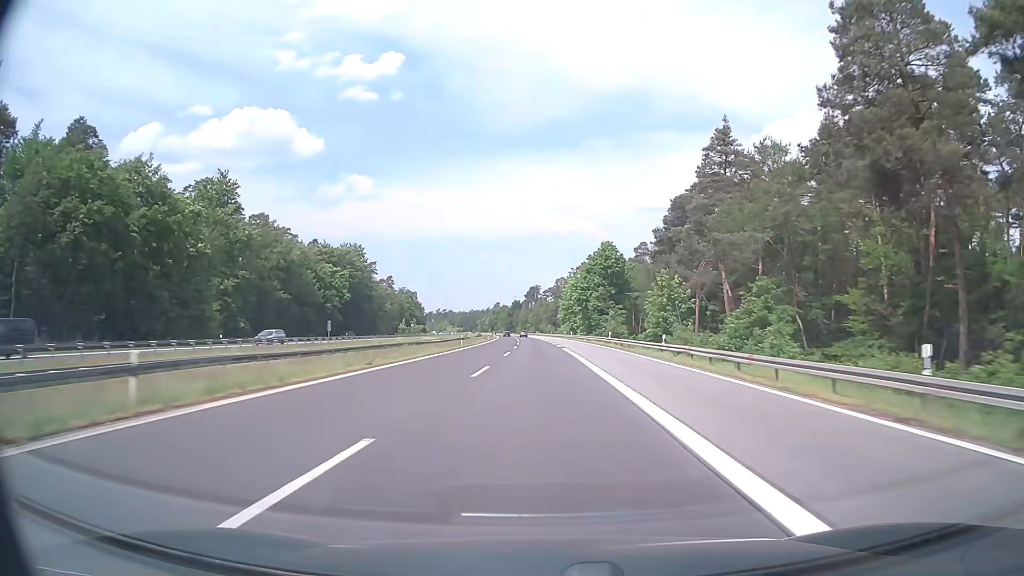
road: motorway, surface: asphalt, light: Day
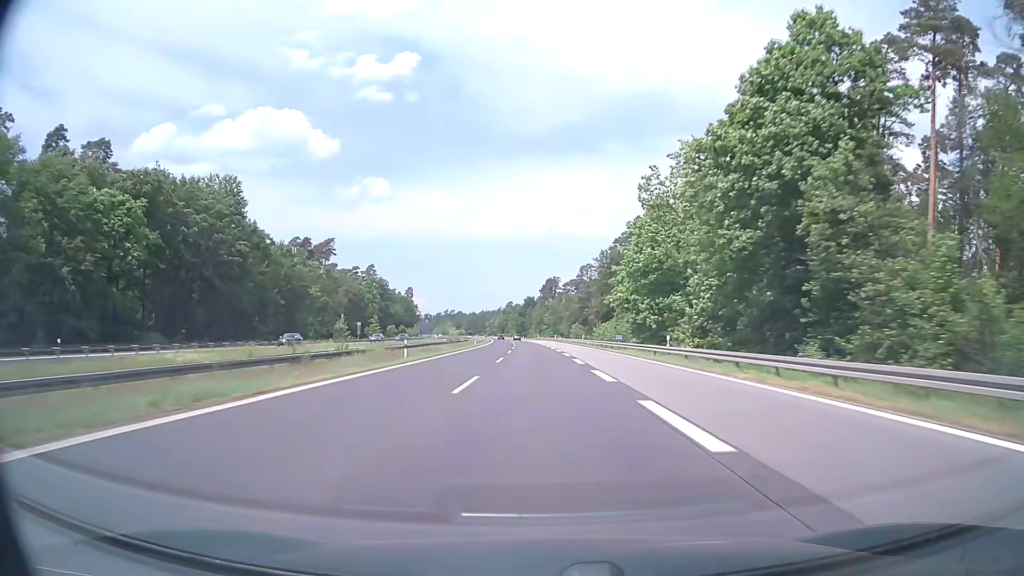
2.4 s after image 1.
(-0.9, +76.2) m; -1°
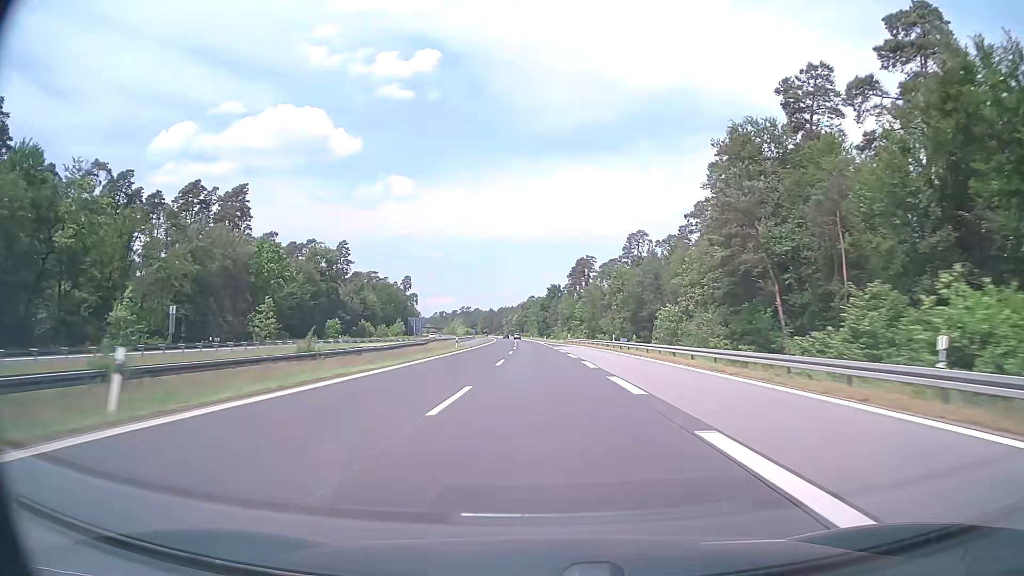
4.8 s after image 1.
(-1.5, +76.1) m; -2°
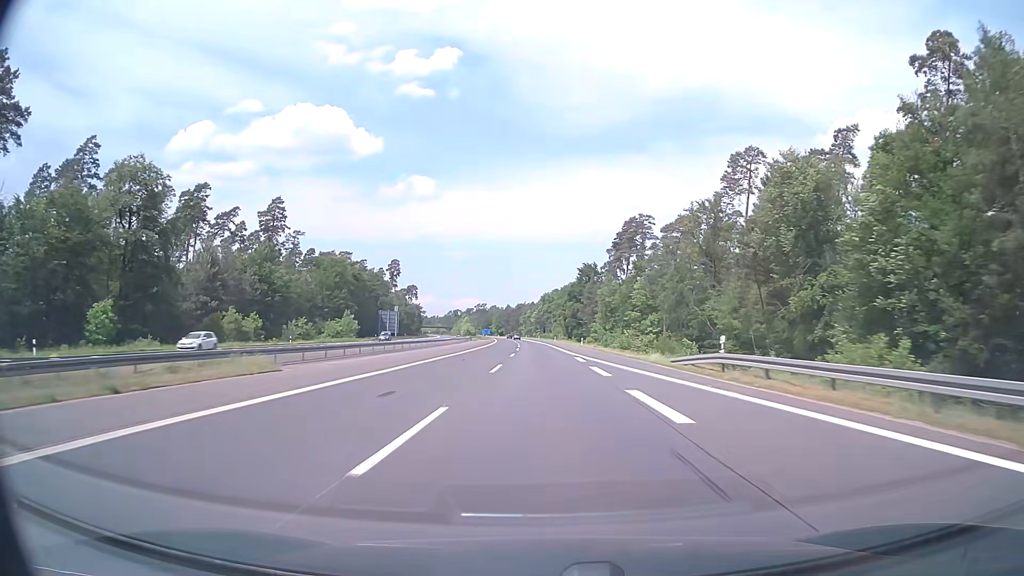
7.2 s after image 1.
(-1.3, +76.2) m; -2°
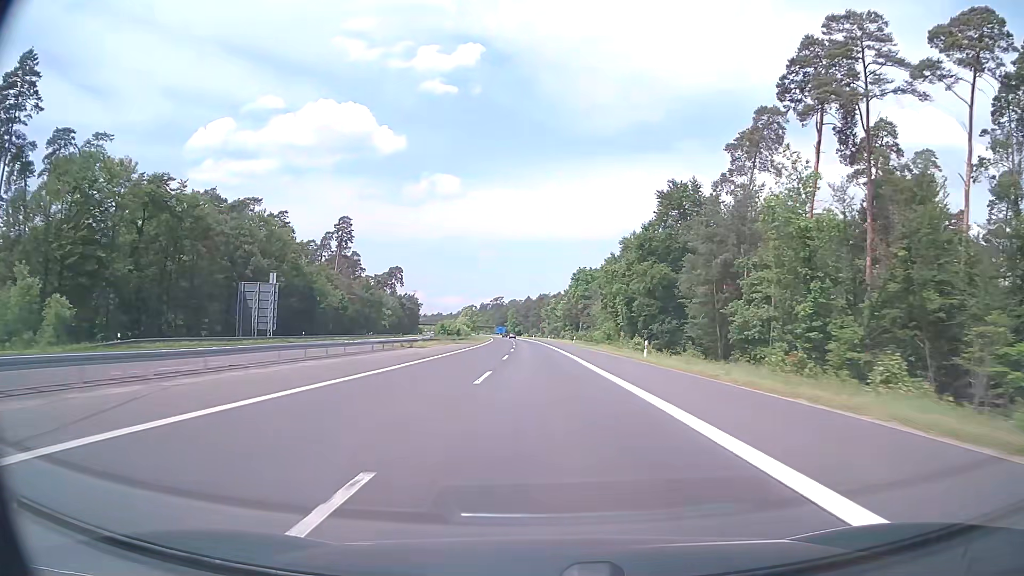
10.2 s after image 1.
(-1.9, +95.3) m; -2°
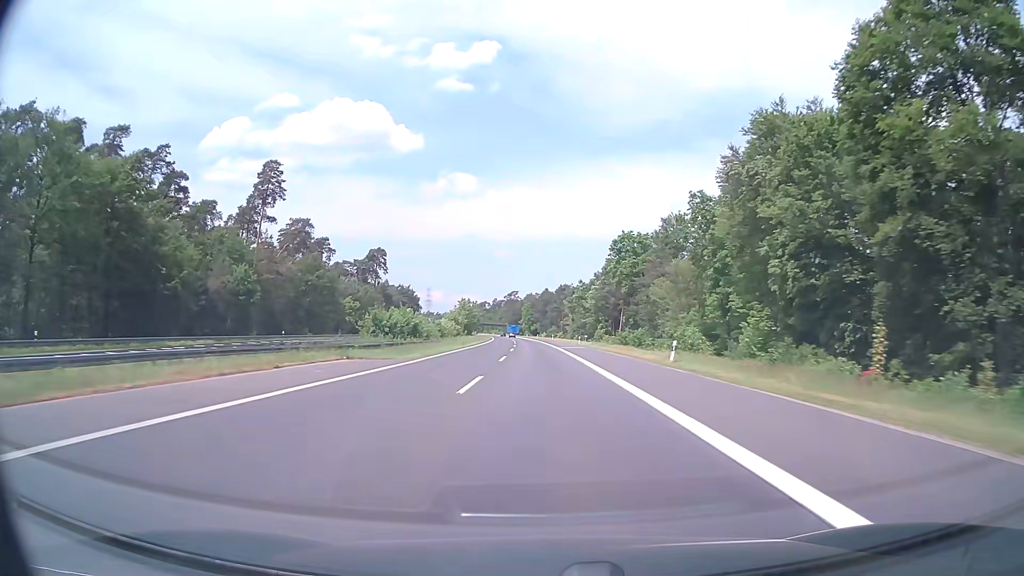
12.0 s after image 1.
(-0.7, +57.2) m; -2°
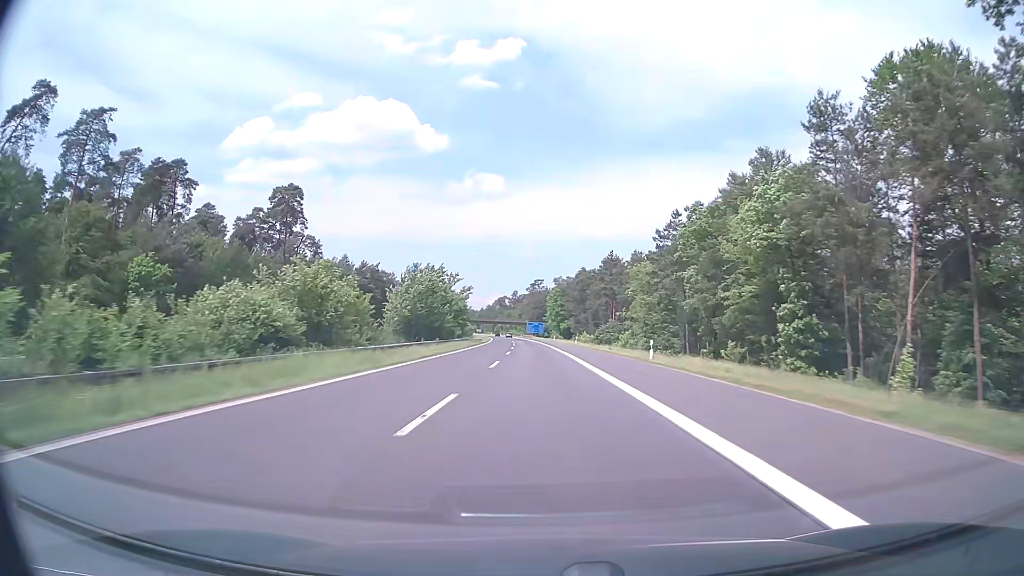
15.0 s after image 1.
(-1.9, +95.2) m; -2°
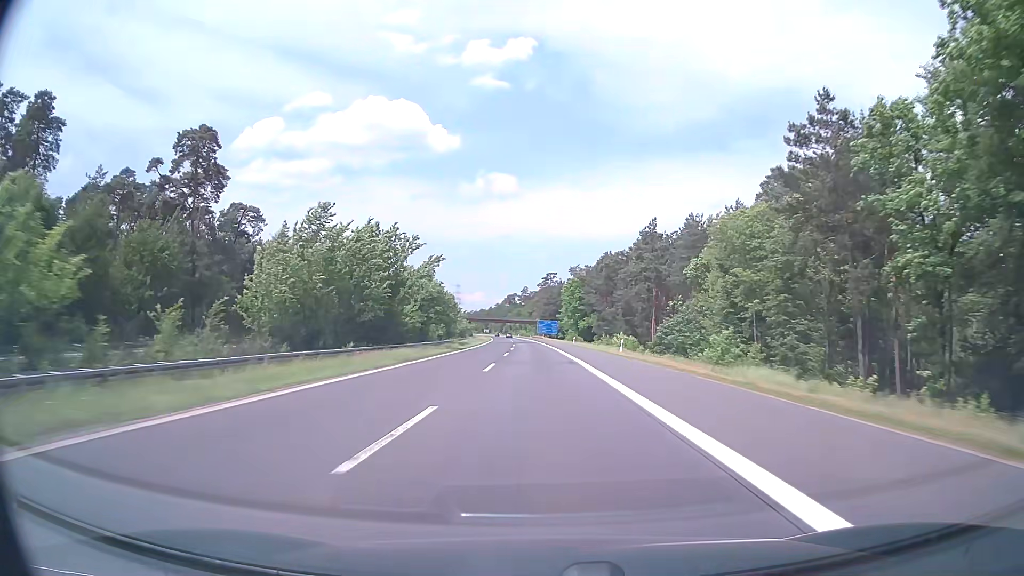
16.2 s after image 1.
(-0.3, +38.1) m; -1°
